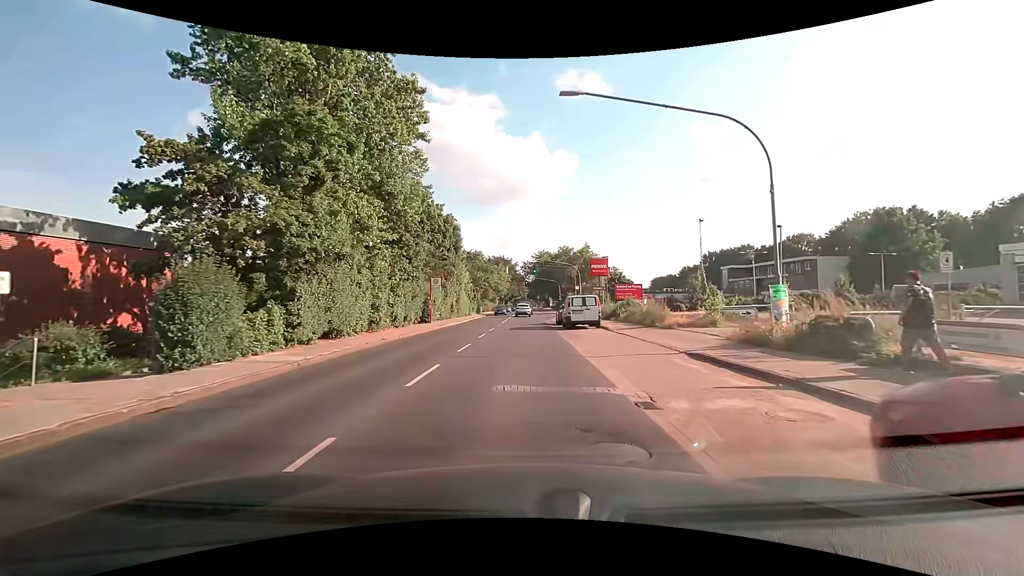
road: secondary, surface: asphalt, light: Day
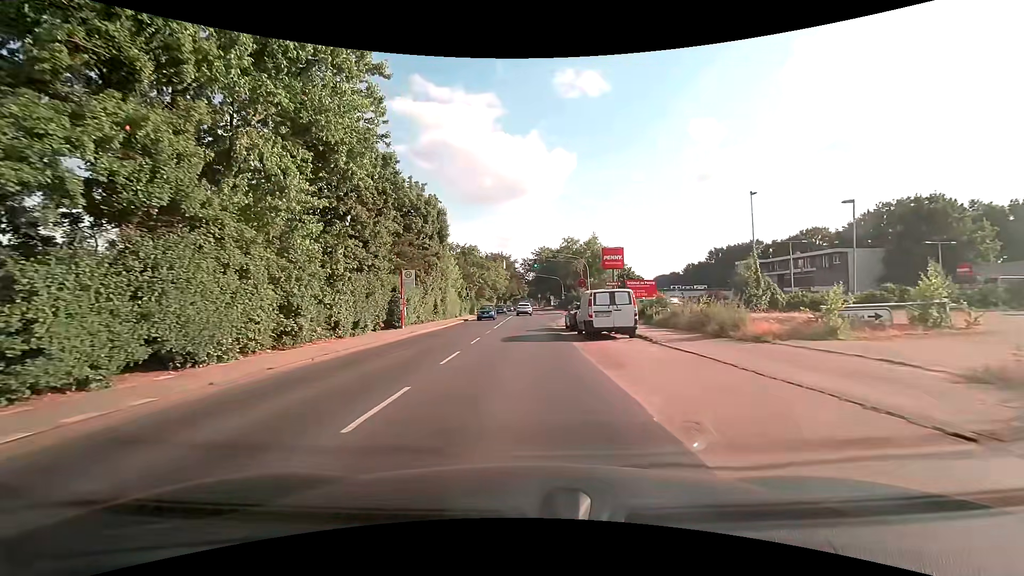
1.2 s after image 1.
(0.0, +9.0) m; 0°
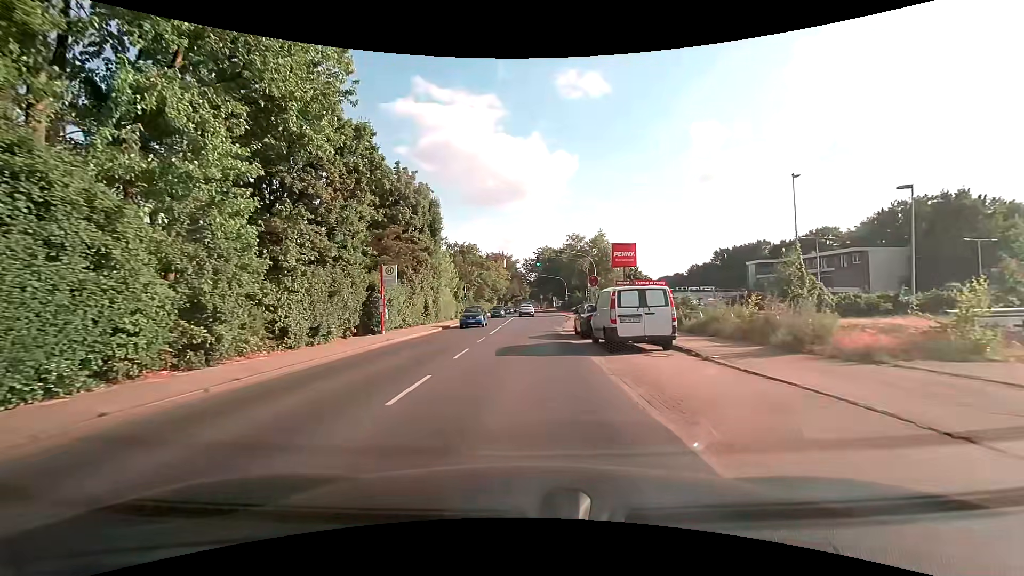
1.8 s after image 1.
(0.0, +4.5) m; 0°
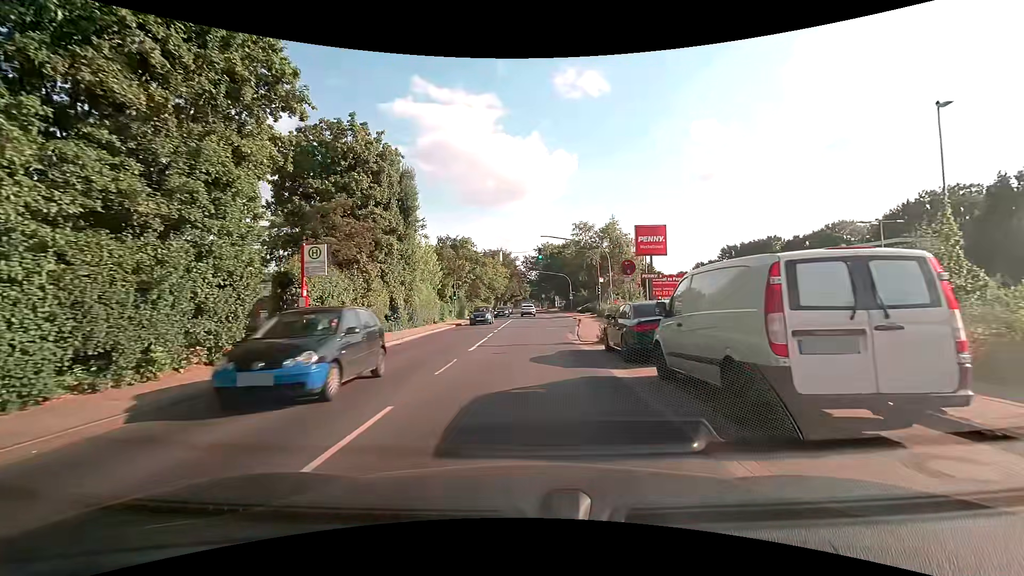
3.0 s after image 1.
(0.0, +9.0) m; 0°
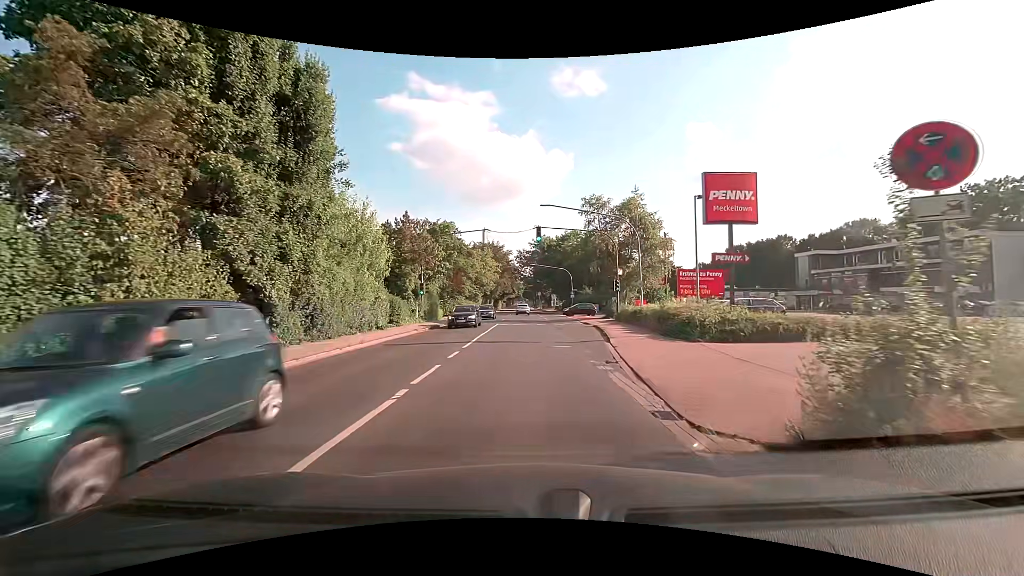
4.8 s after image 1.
(0.0, +13.6) m; +1°
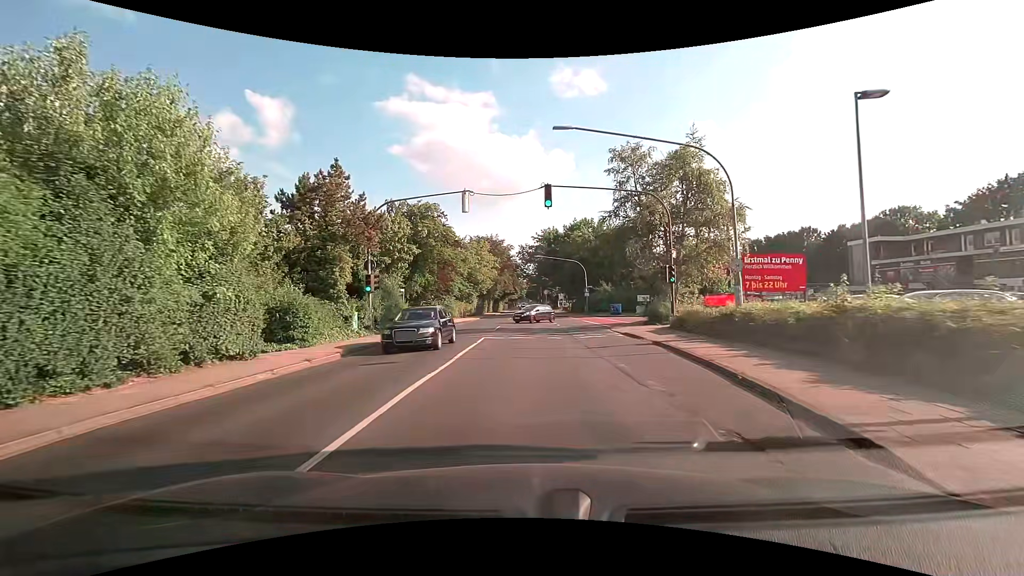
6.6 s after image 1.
(-0.1, +13.6) m; 0°
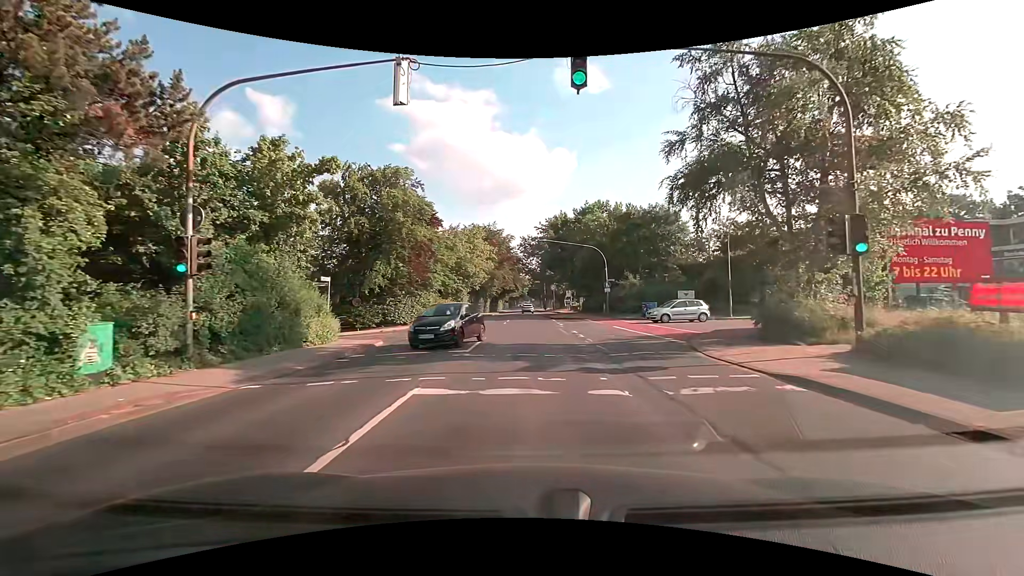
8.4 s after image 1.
(-0.1, +13.5) m; -1°
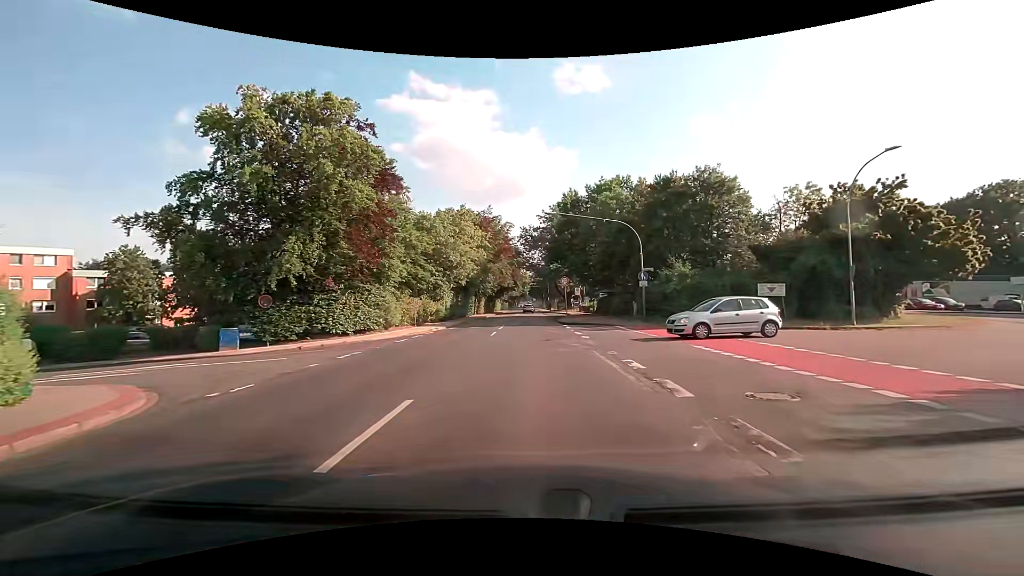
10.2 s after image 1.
(0.0, +13.6) m; 0°
(0, +10) (0, +20) (0, +30) (0, +40) (0, +50) (+1, +60) (+1, +70) (+1, +80) (+1, +90) (+1, +100) m
